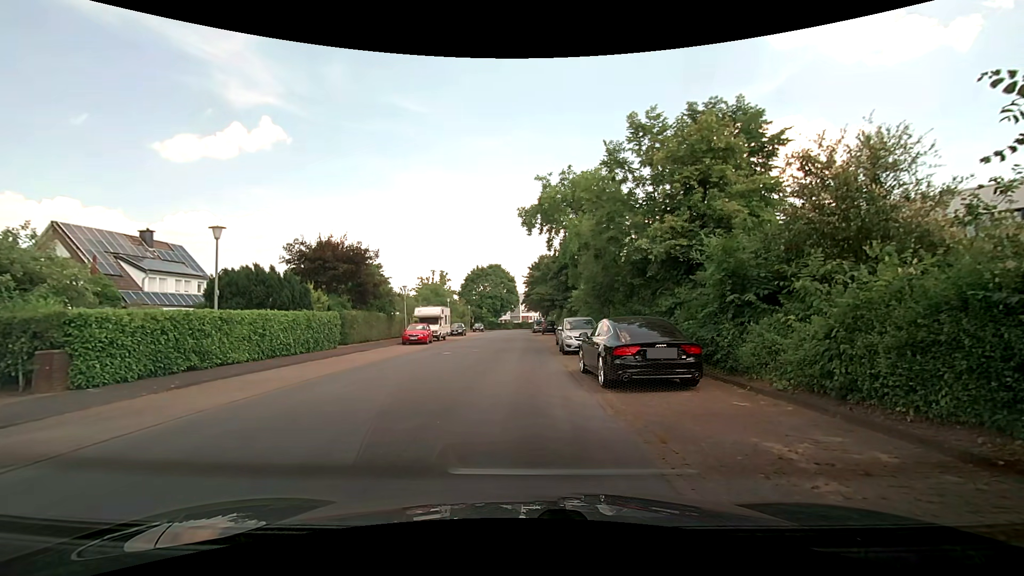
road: residential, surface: paved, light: Day
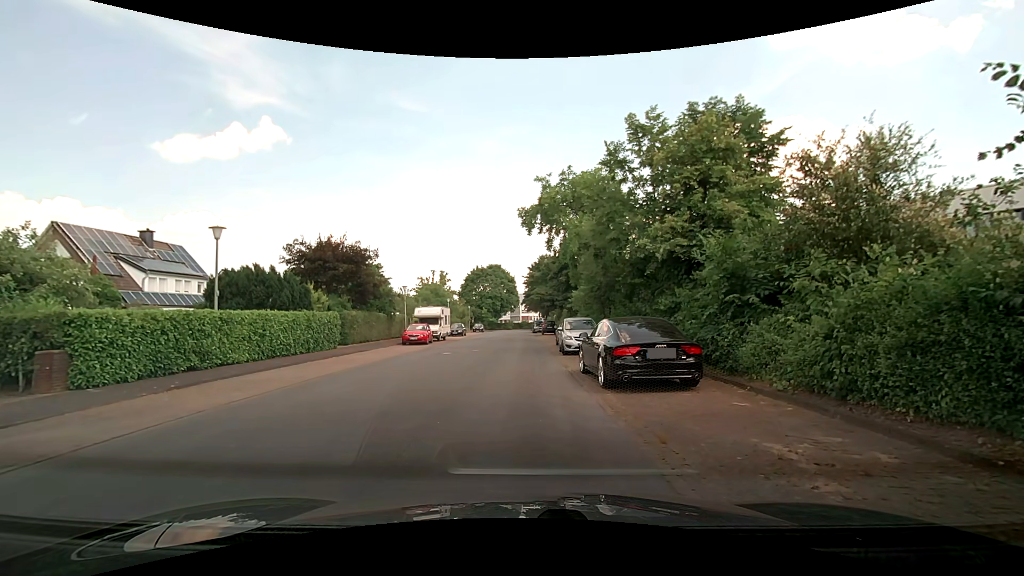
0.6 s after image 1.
(0.0, 0.0) m; 0°
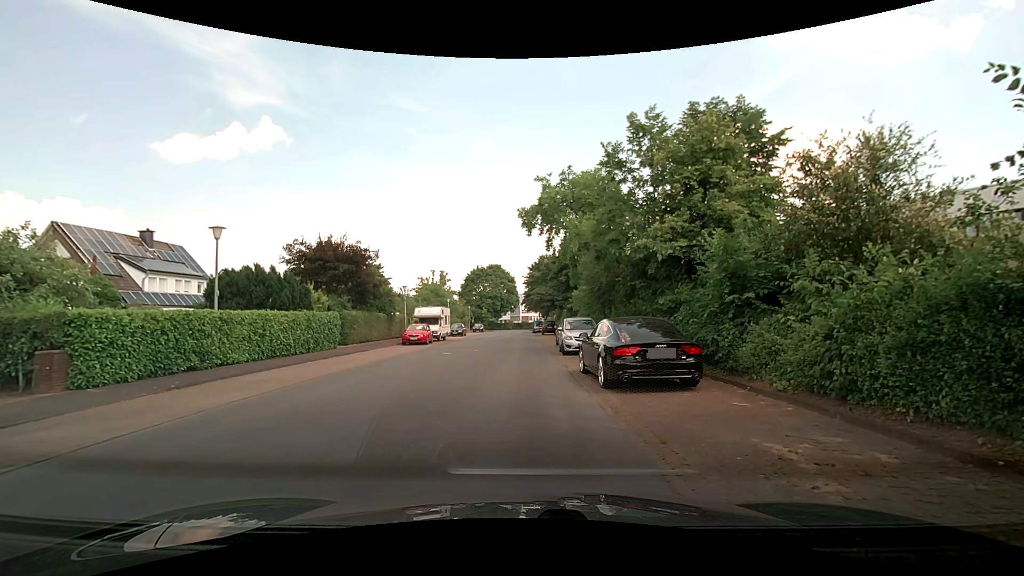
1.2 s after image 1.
(0.0, 0.0) m; 0°
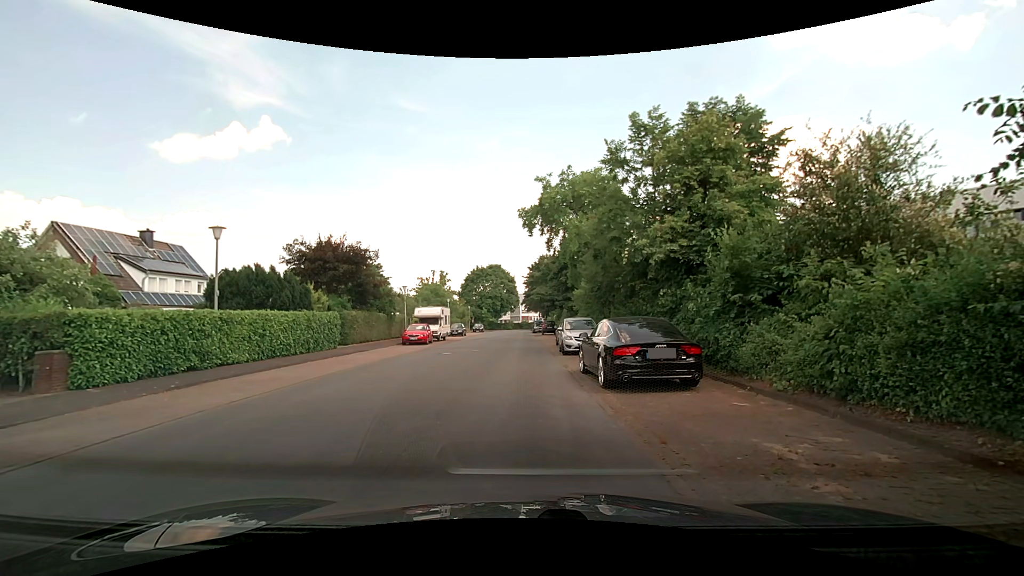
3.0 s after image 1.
(0.0, 0.0) m; 0°
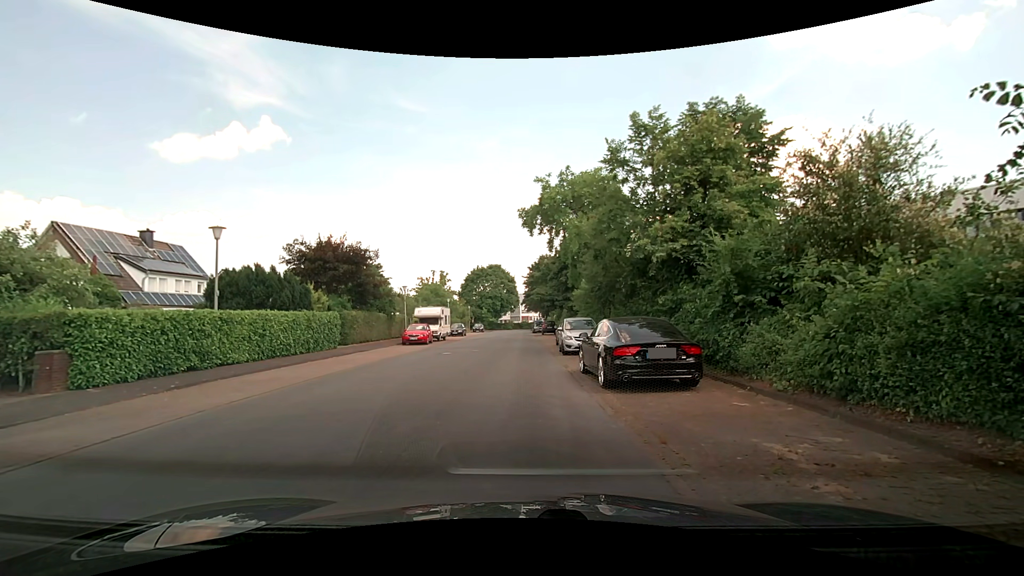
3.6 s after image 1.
(0.0, 0.0) m; 0°
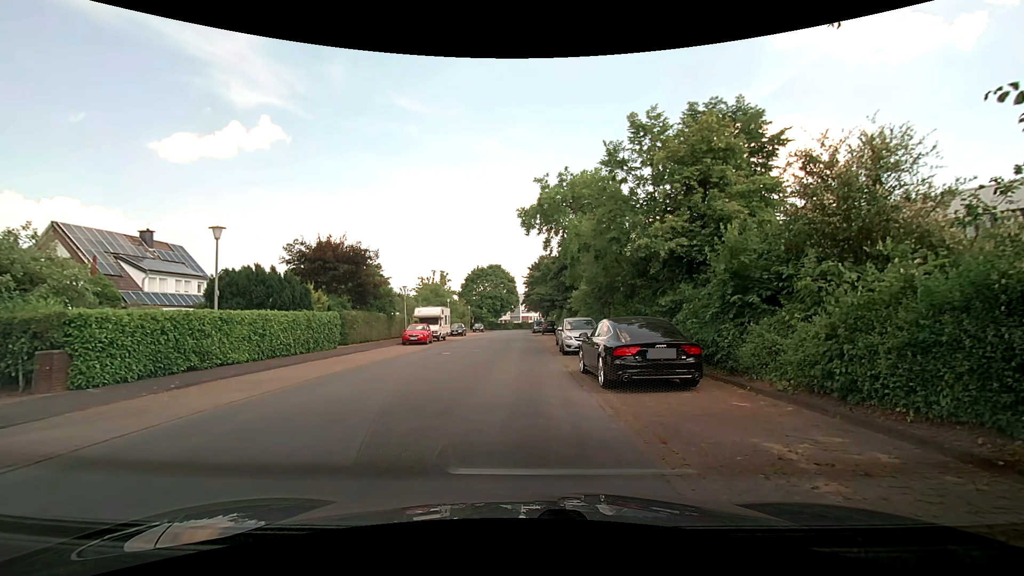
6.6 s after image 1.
(0.0, 0.0) m; 0°
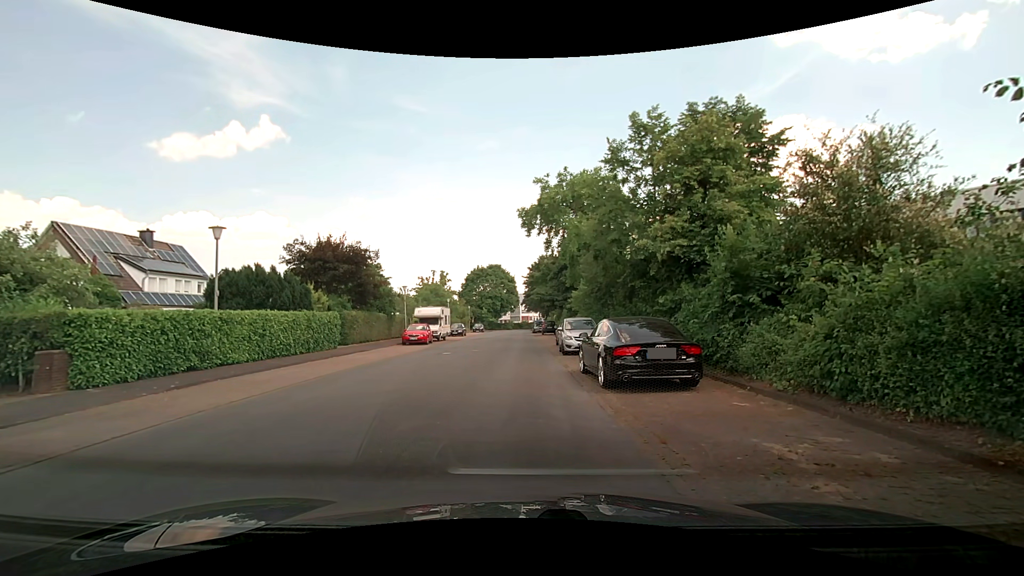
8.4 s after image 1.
(0.0, 0.0) m; 0°
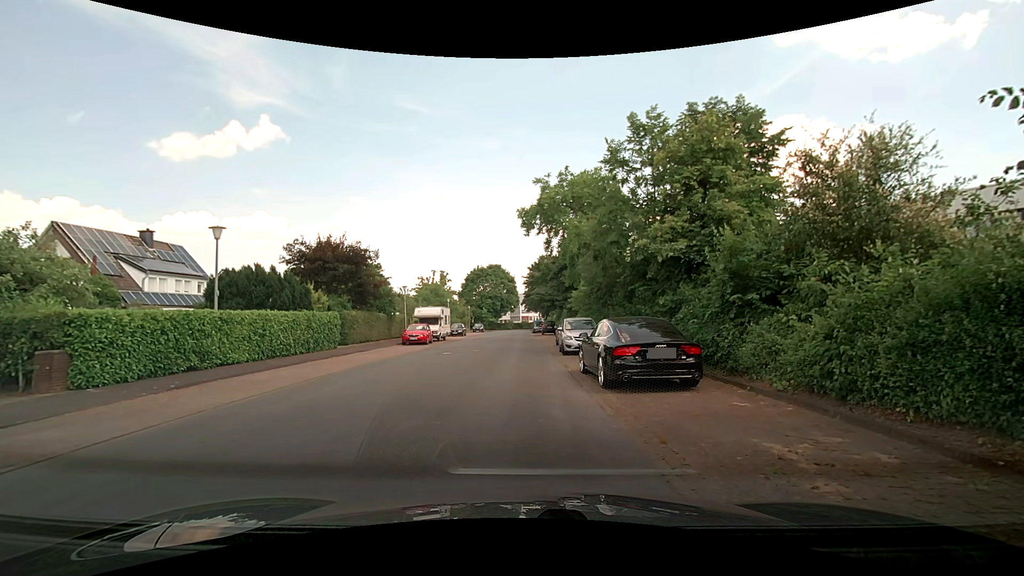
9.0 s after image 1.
(0.0, 0.0) m; 0°
